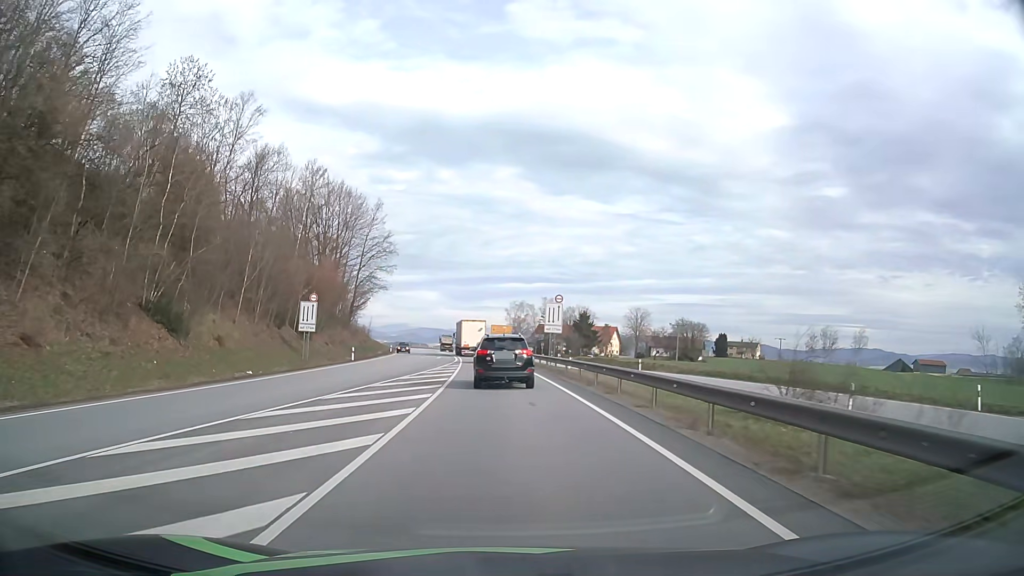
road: primary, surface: asphalt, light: Day
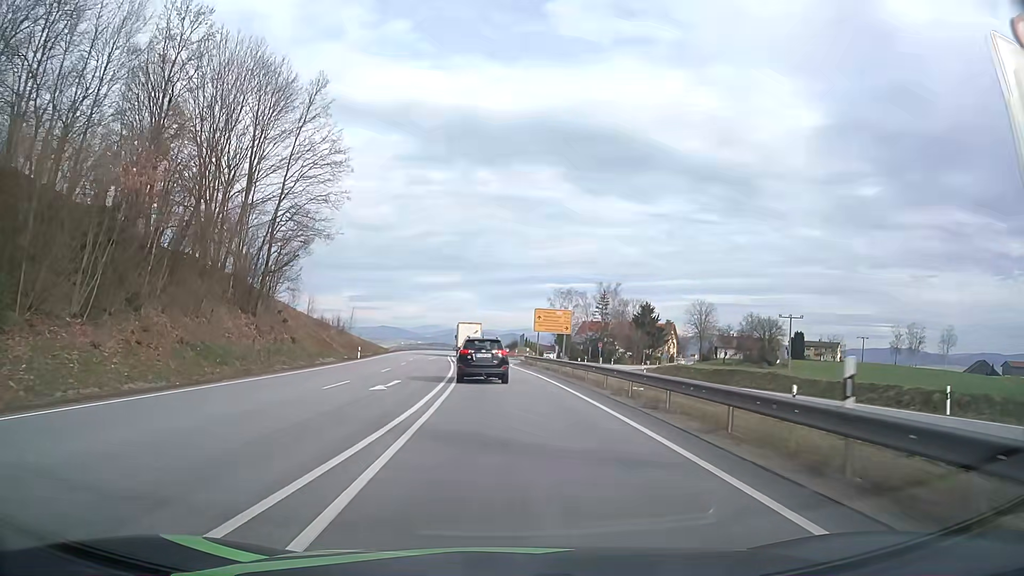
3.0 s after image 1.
(-1.4, +44.2) m; -3°
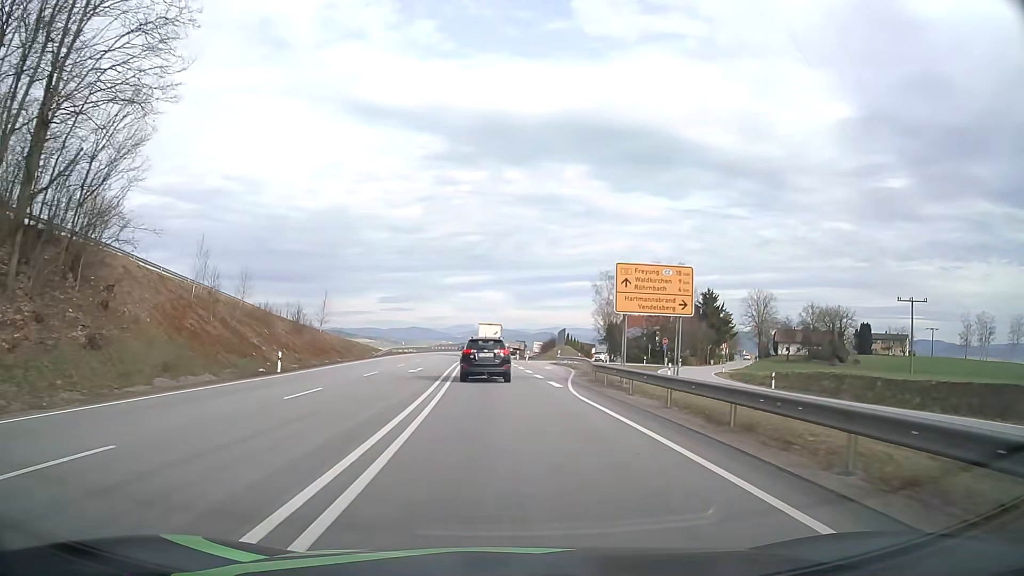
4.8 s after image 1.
(-0.5, +28.0) m; -2°
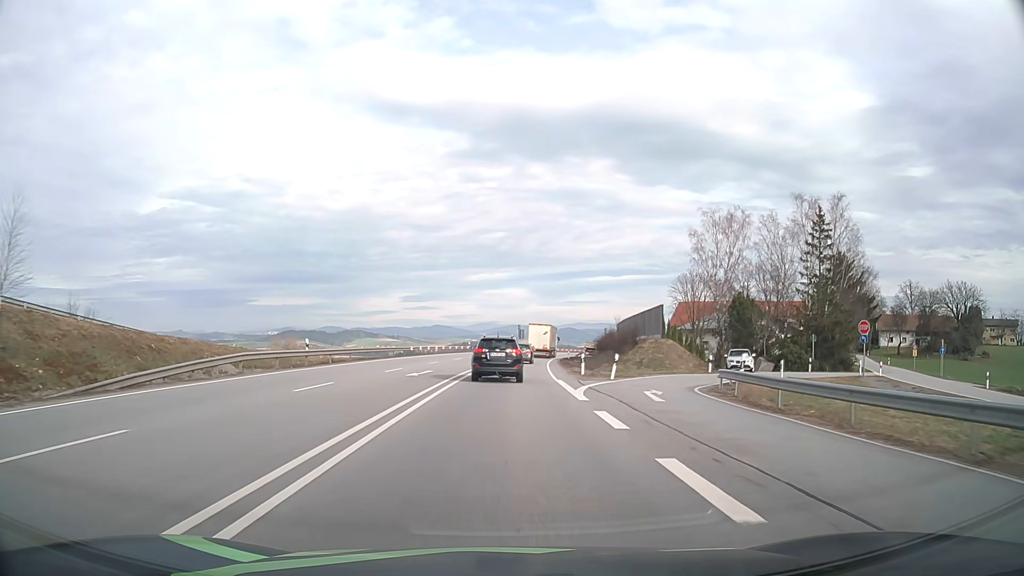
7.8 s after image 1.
(-1.2, +47.3) m; -2°
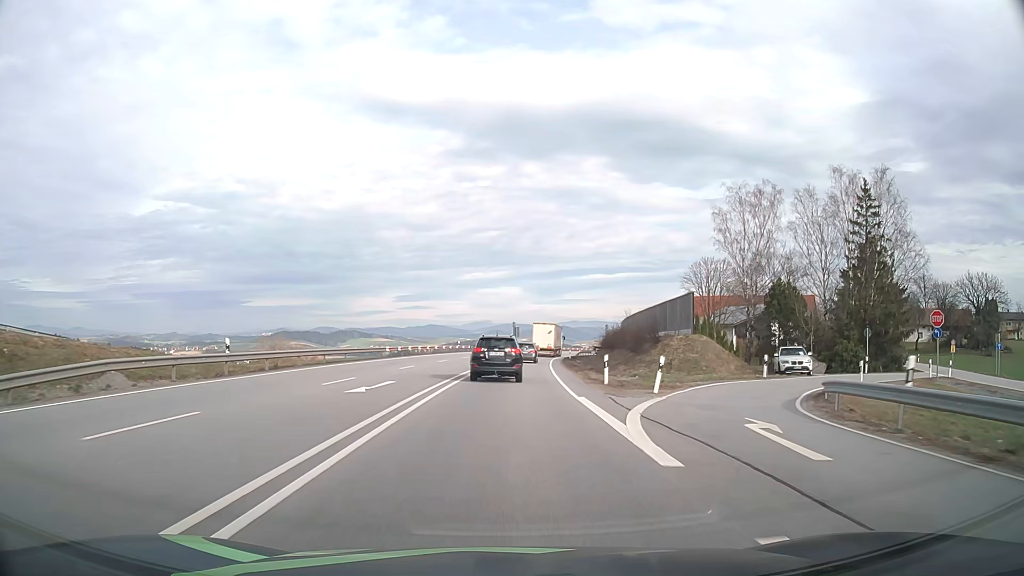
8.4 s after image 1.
(0.0, +9.5) m; 0°
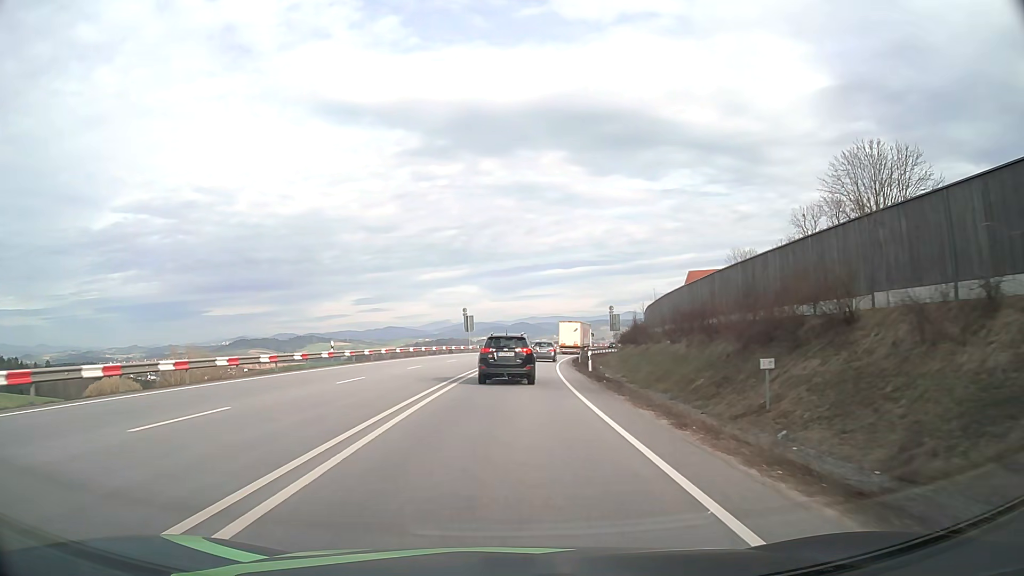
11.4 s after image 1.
(+1.4, +46.7) m; +4°
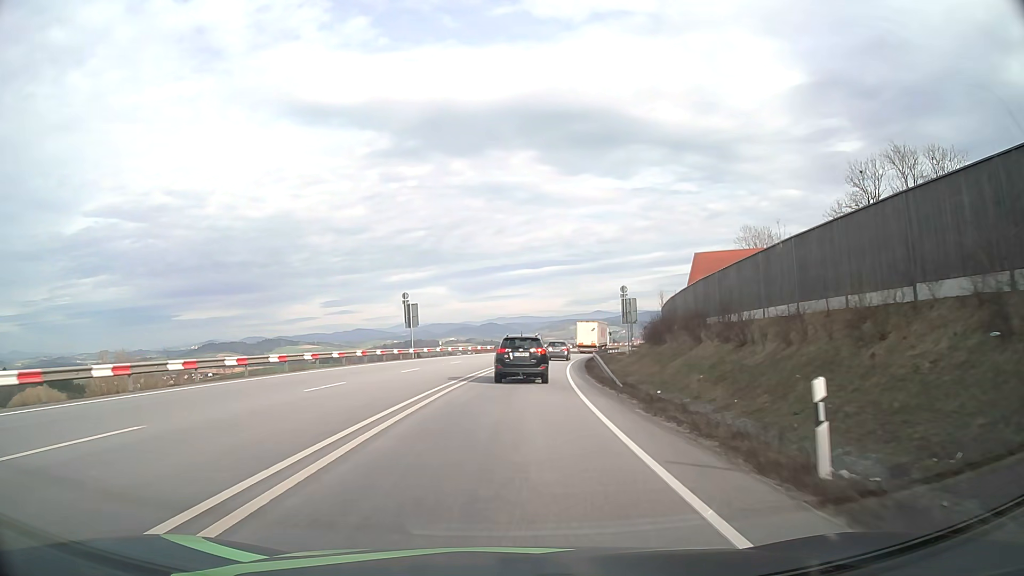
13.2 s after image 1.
(+0.6, +27.2) m; +3°
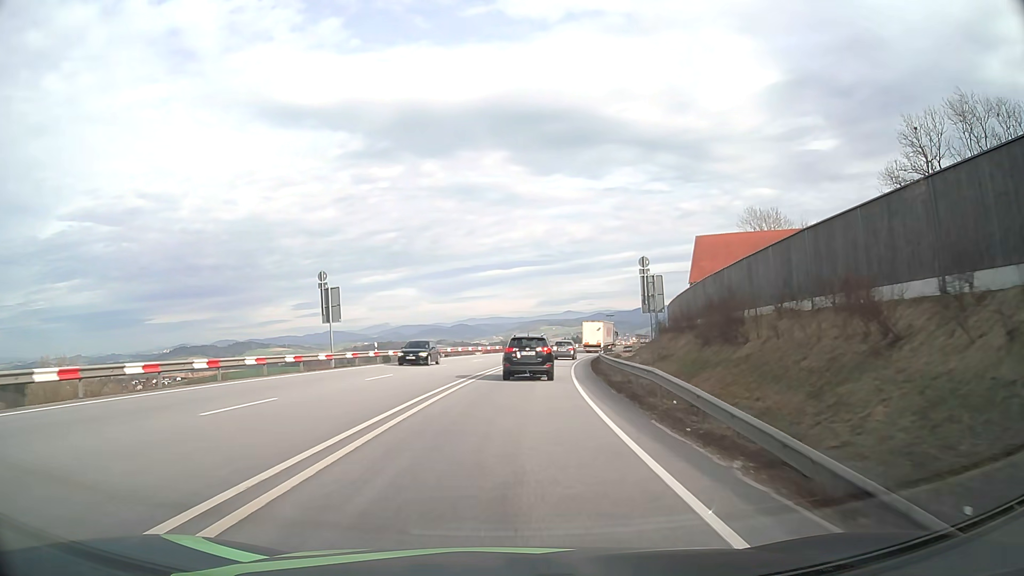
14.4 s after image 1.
(+0.4, +18.2) m; +2°
(0, +10) (+1, +20) (+1, +30) (+2, +40) (+4, +50) (+5, +60) (+7, +70) (+9, +79) (+12, +89) (+14, +99) m
